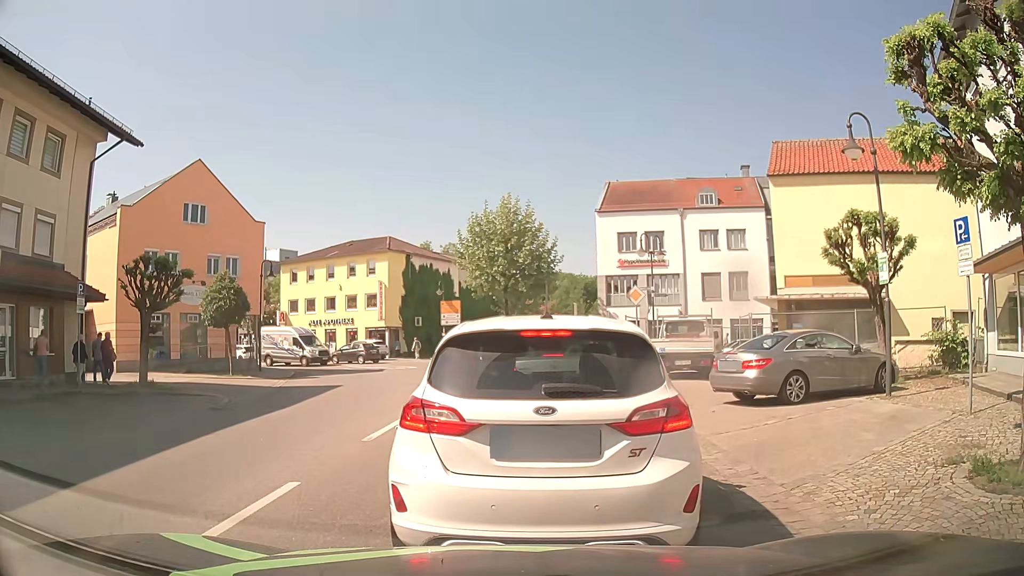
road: secondary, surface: asphalt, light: Day
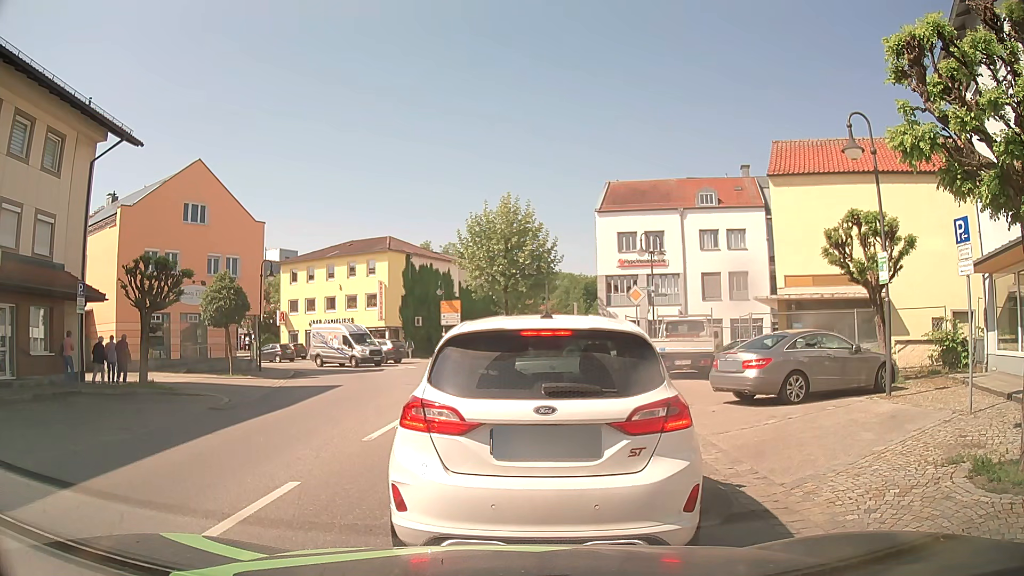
(0.0, 0.0) m; 0°
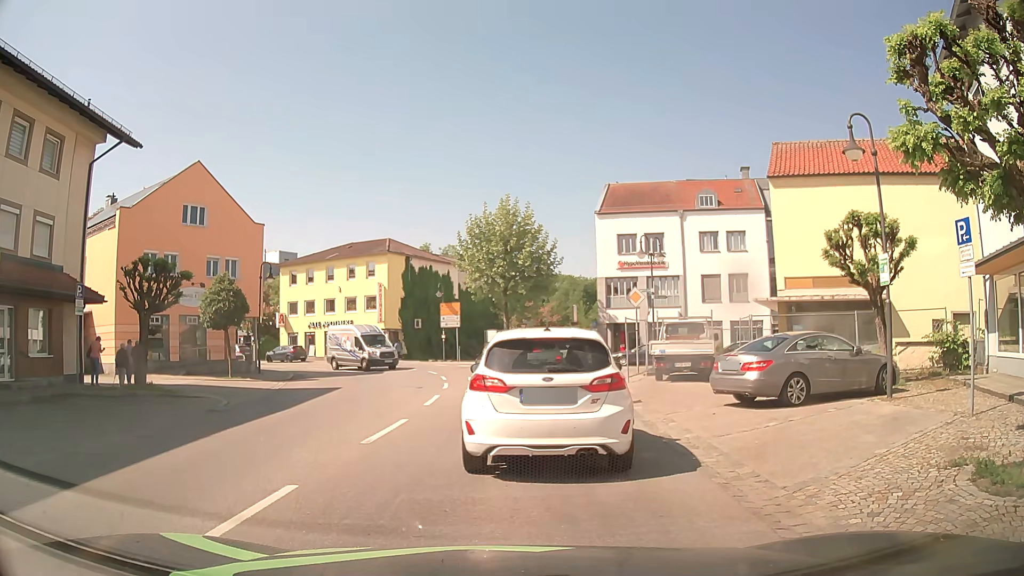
(0.0, +0.1) m; 0°
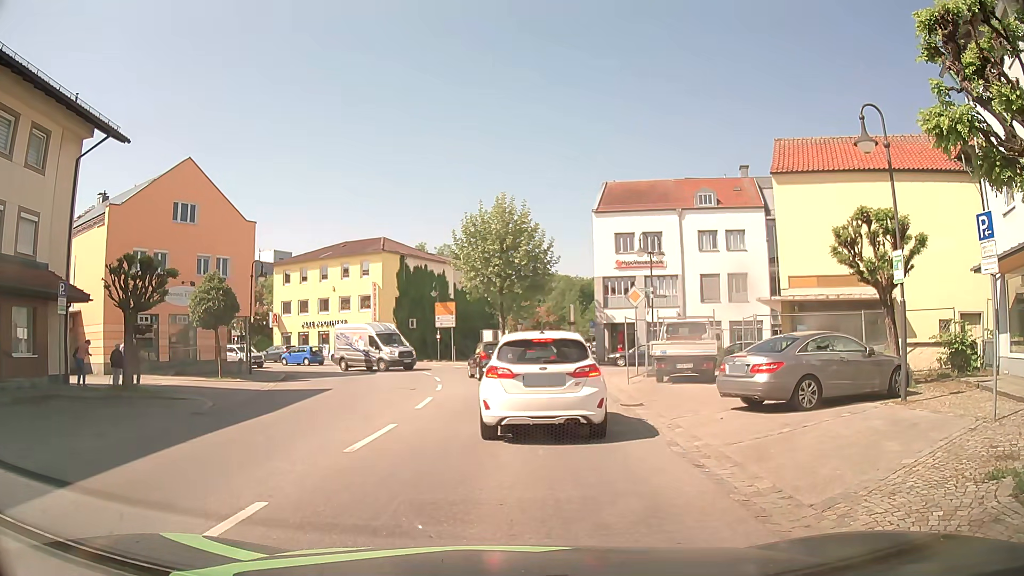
(0.0, +0.7) m; 0°
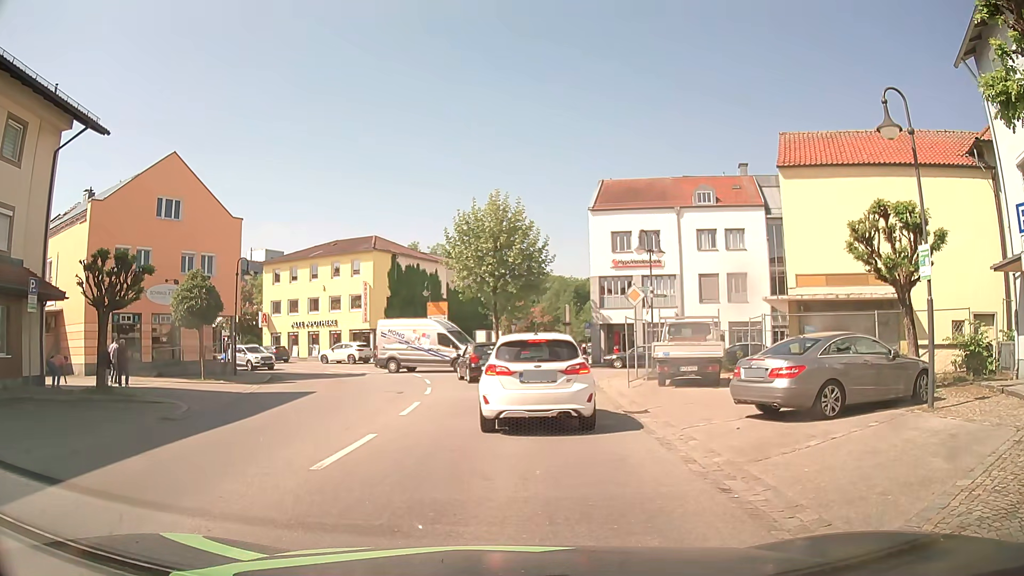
(0.0, +1.2) m; 0°
